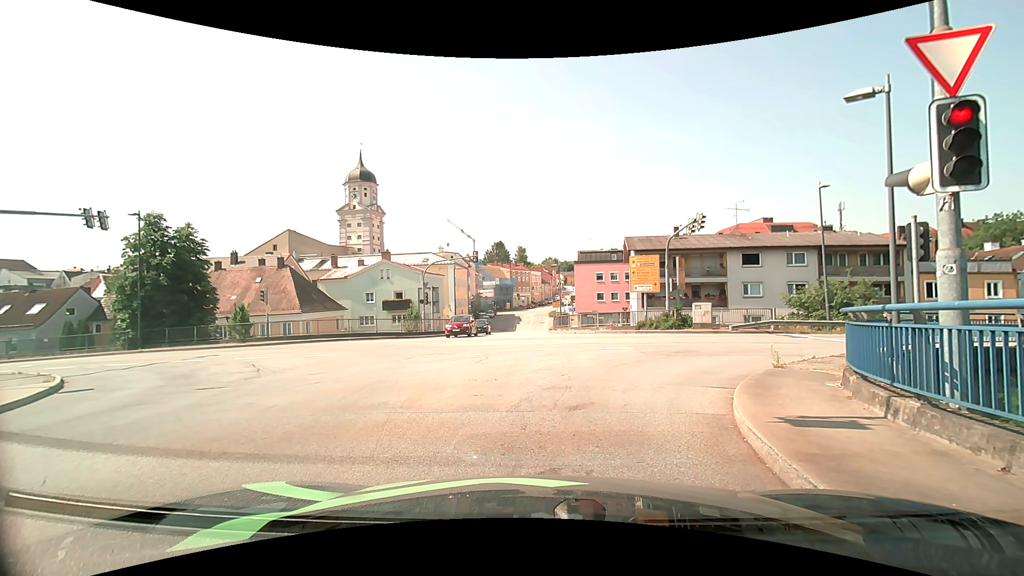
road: secondary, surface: asphalt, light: Day
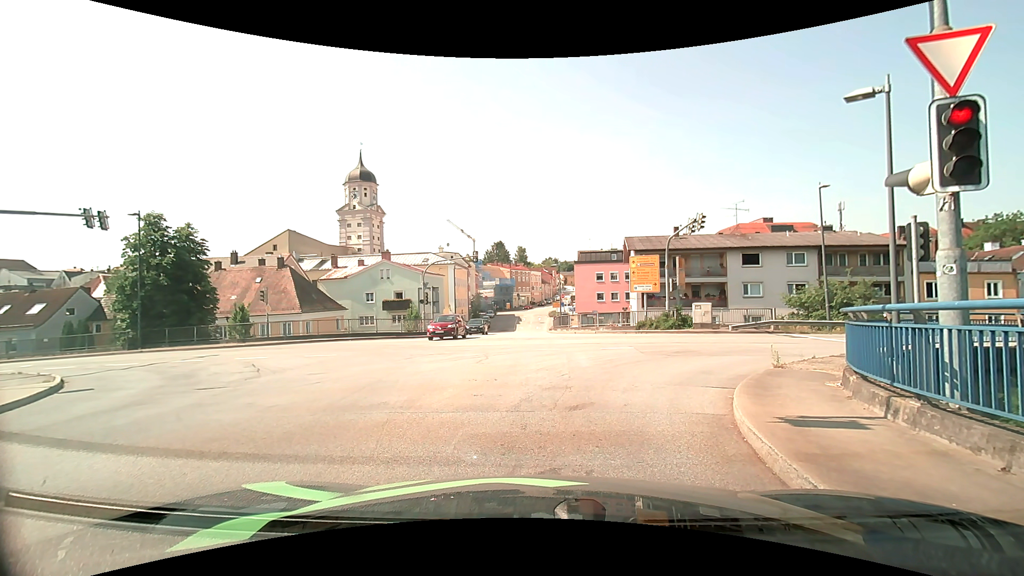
(0.0, 0.0) m; 0°
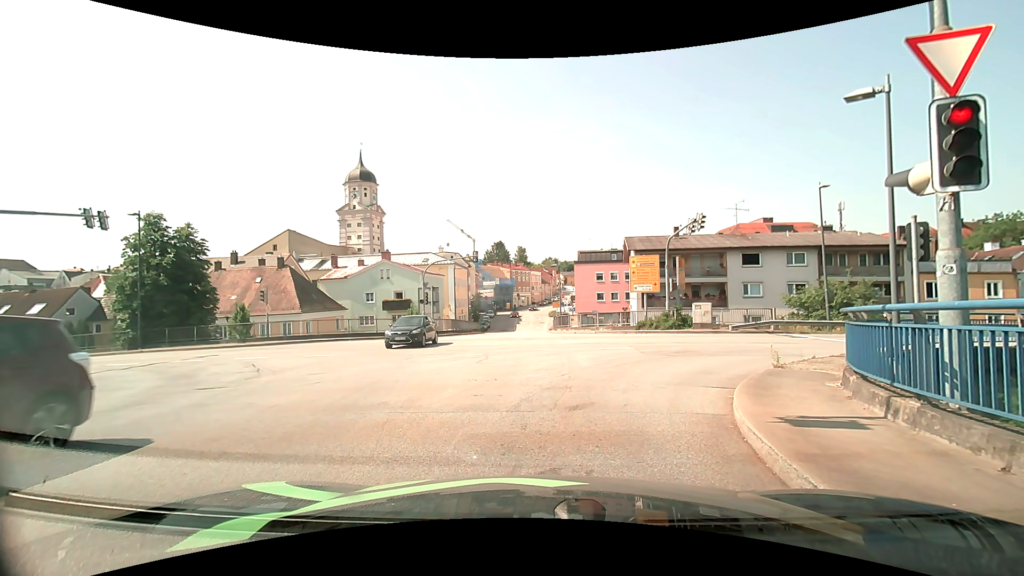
(0.0, 0.0) m; 0°
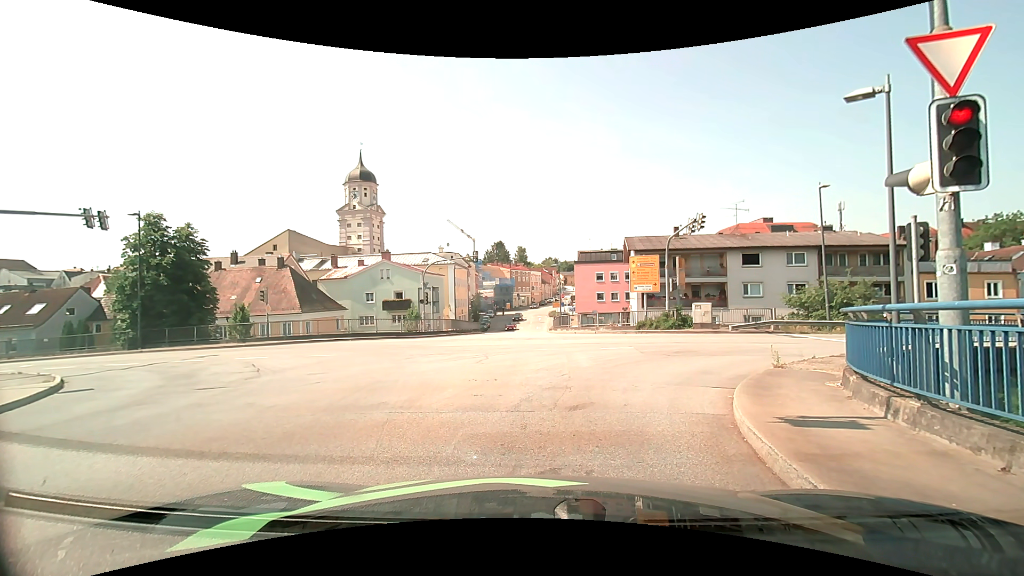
(0.0, 0.0) m; 0°
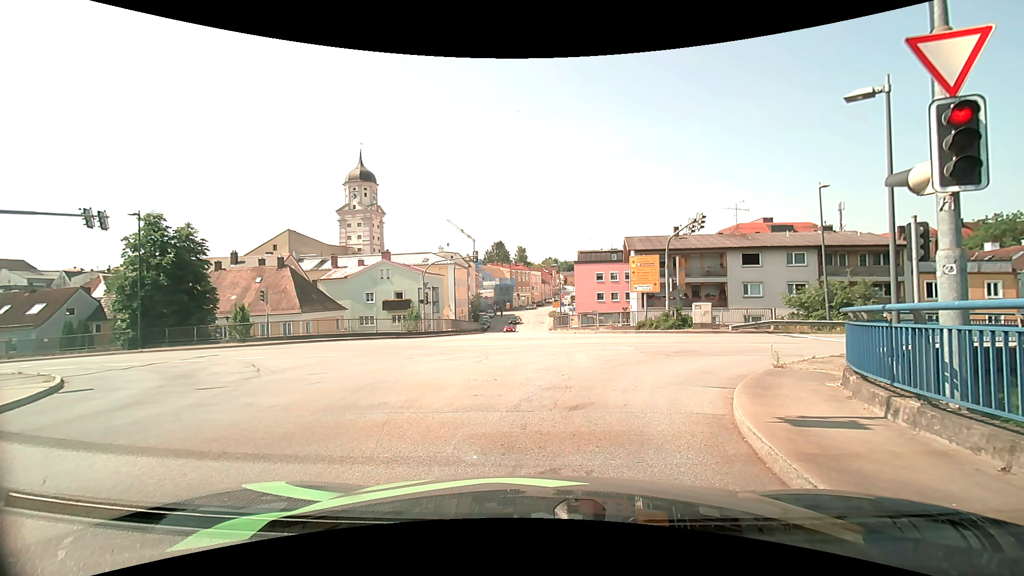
(0.0, 0.0) m; 0°
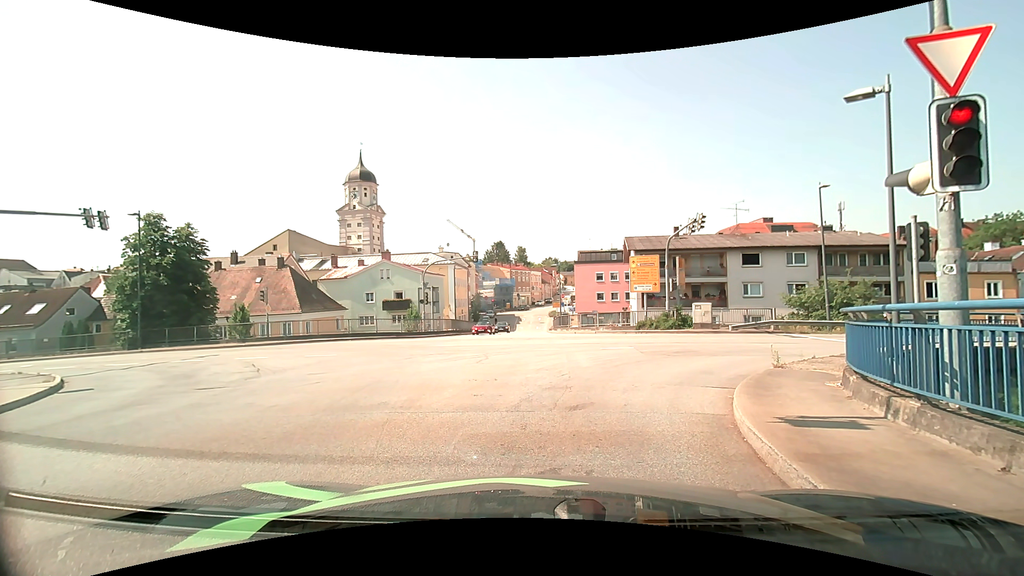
(0.0, 0.0) m; 0°
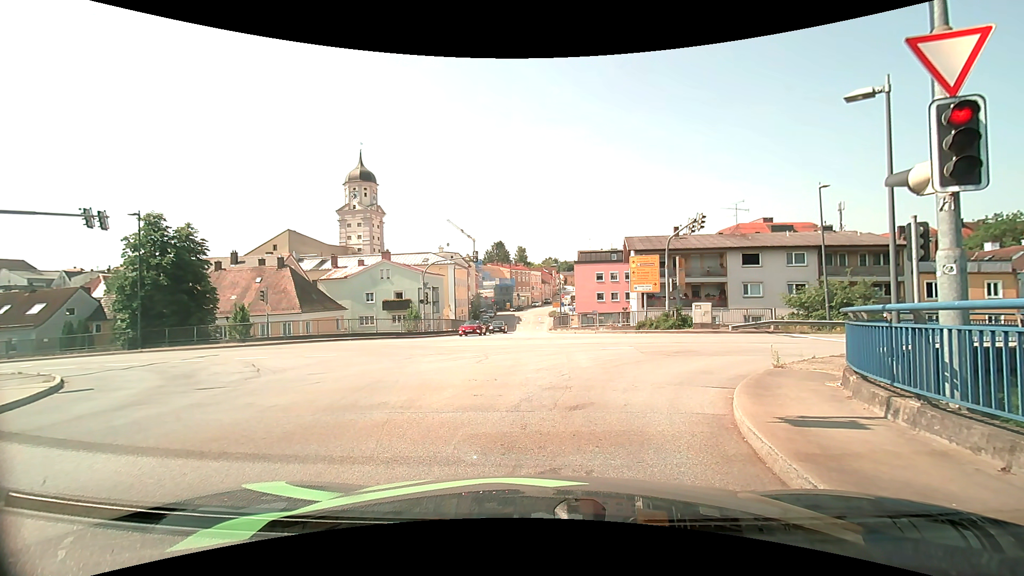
(0.0, 0.0) m; 0°
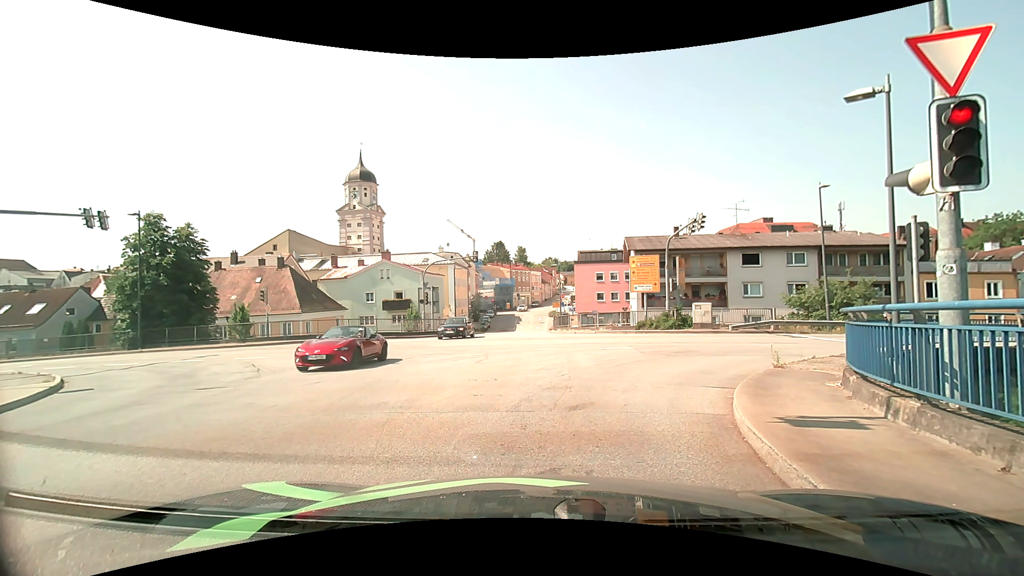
(0.0, 0.0) m; 0°
